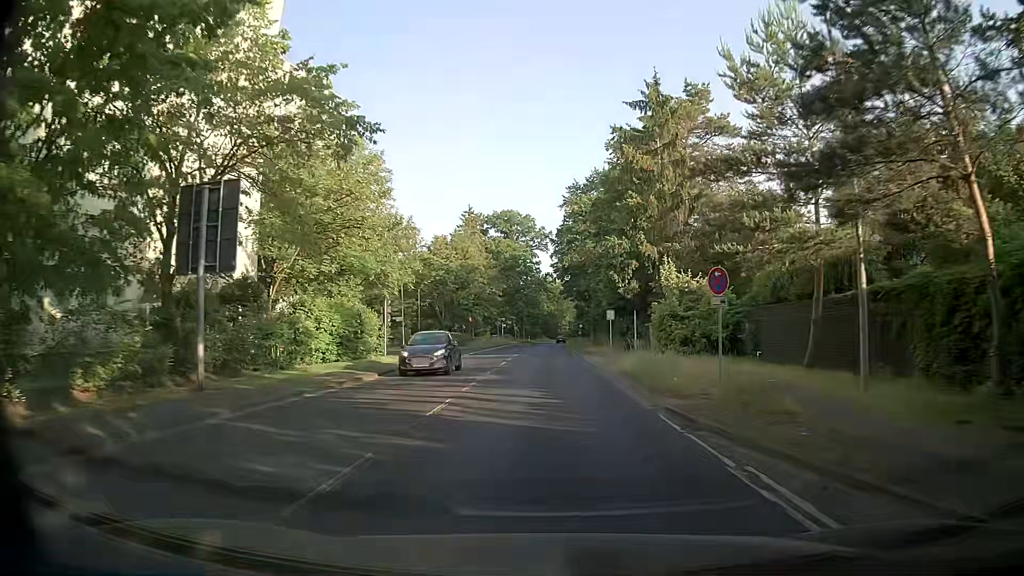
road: secondary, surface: asphalt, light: Day
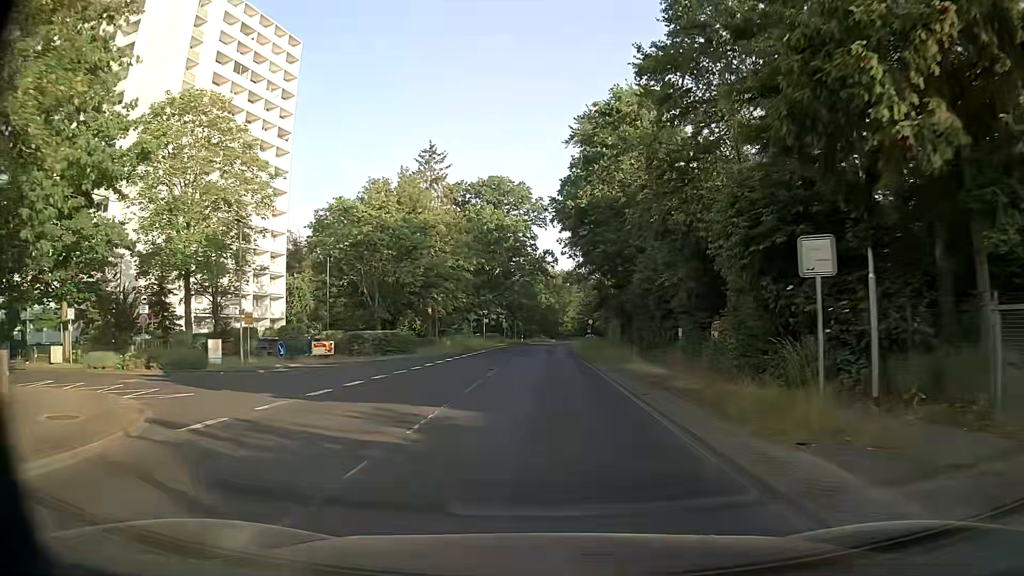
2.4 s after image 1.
(-0.4, +30.6) m; -1°
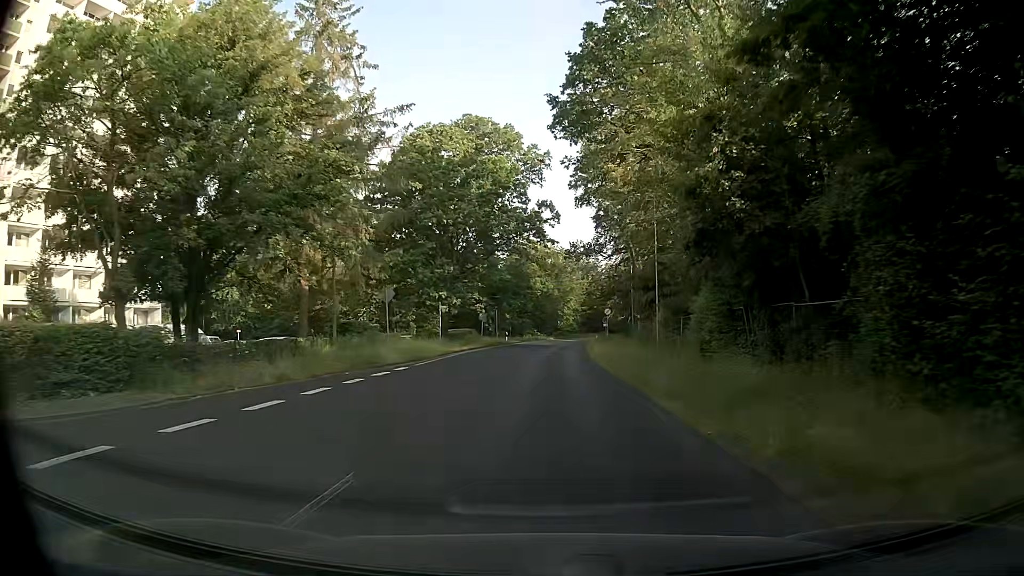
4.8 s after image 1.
(-0.1, +30.7) m; +1°
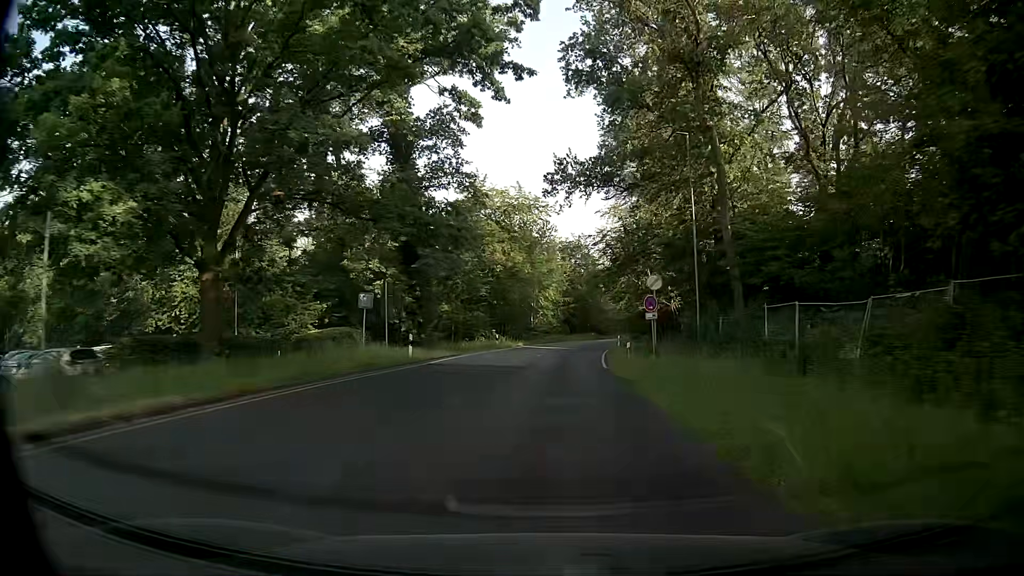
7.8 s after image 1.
(+0.3, +38.3) m; +2°
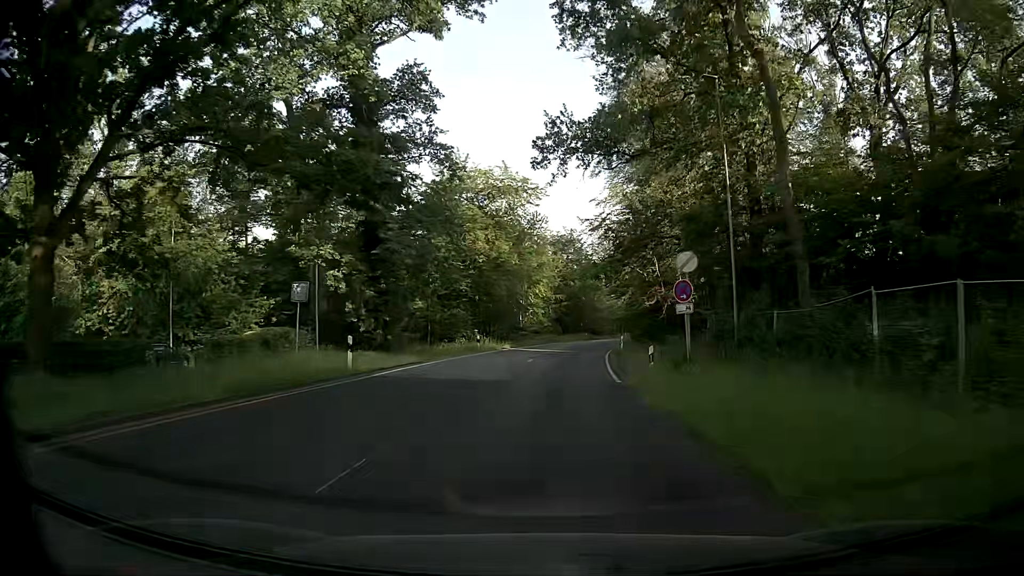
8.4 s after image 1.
(0.0, +7.6) m; +1°
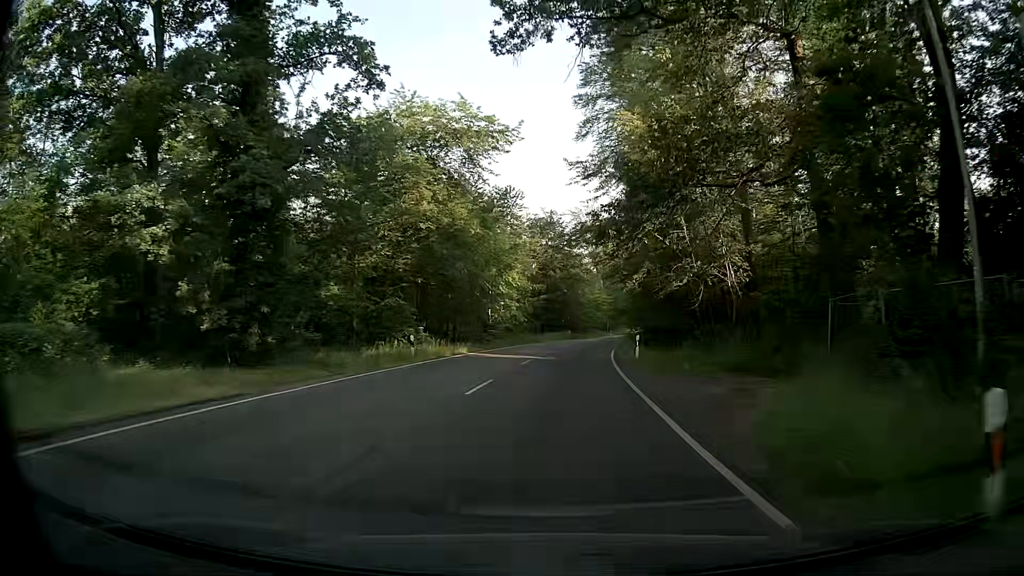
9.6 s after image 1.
(+0.1, +15.2) m; +2°
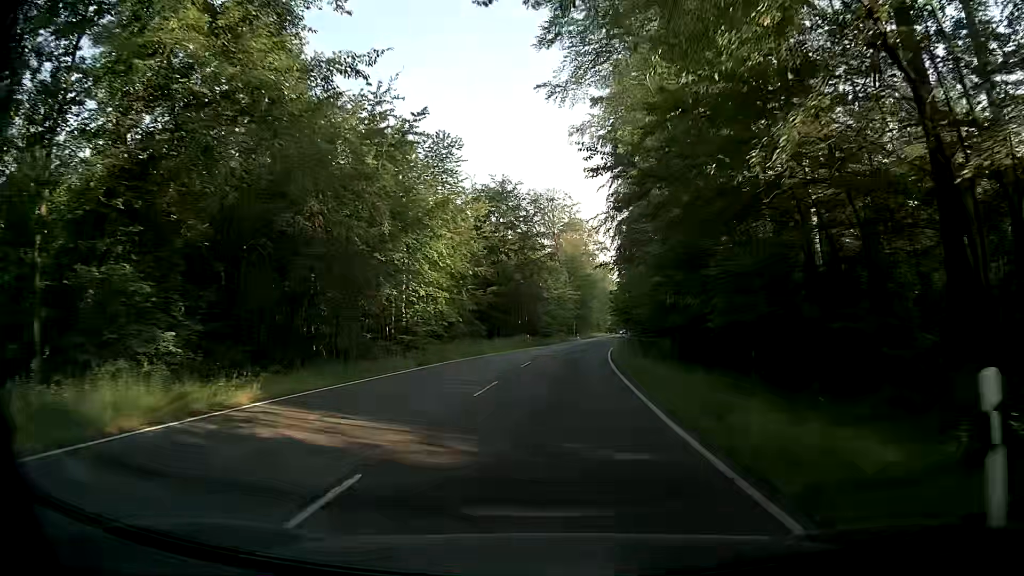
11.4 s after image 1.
(+0.6, +23.0) m; +3°
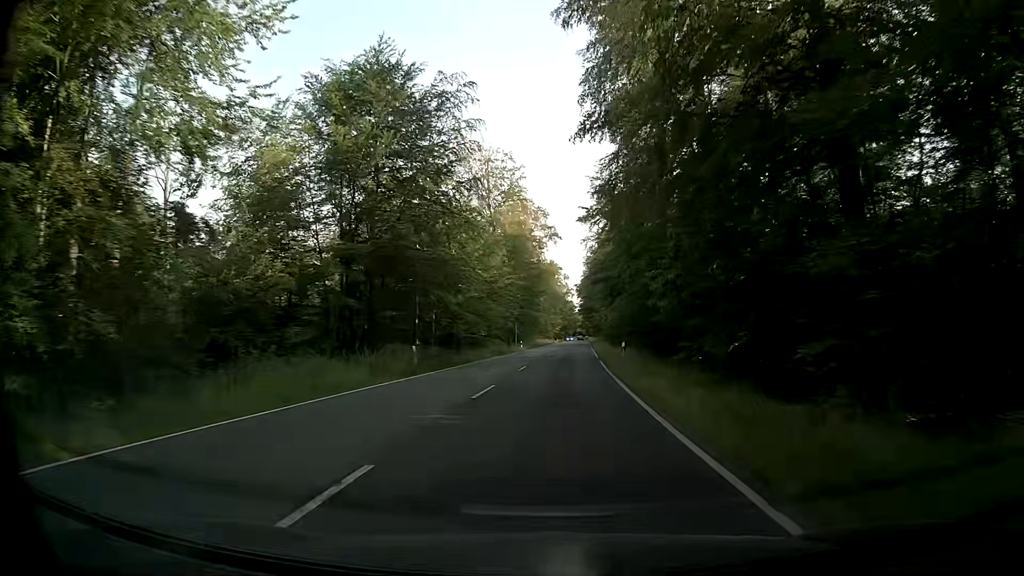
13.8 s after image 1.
(+1.8, +35.5) m; +6°
(0, +10) (0, +20) (0, +30) (+1, +40) (+1, +50) (+2, +60) (+2, +70) (+3, +80) (+3, +90) (+4, +100) m
